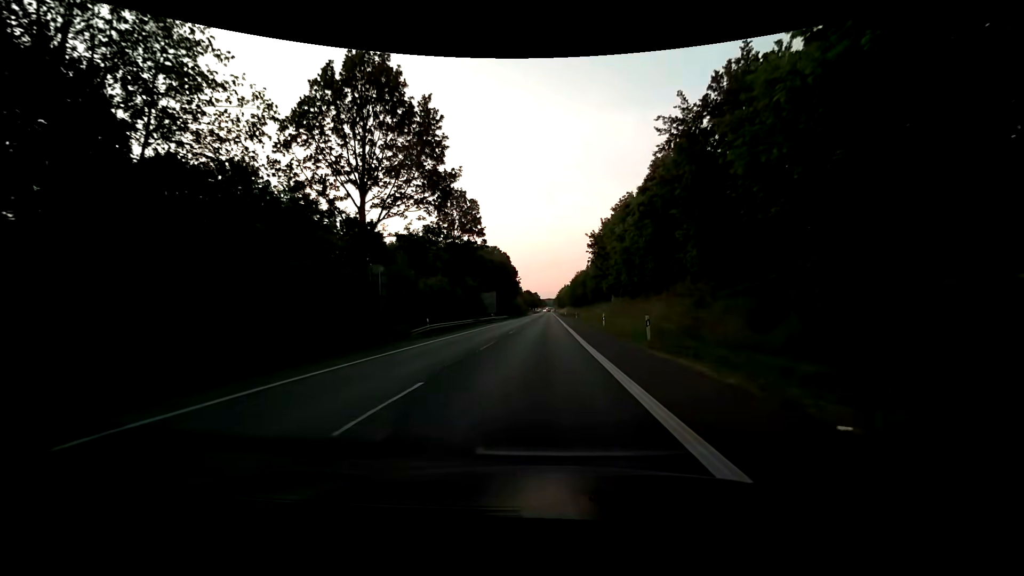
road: primary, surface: asphalt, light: Day
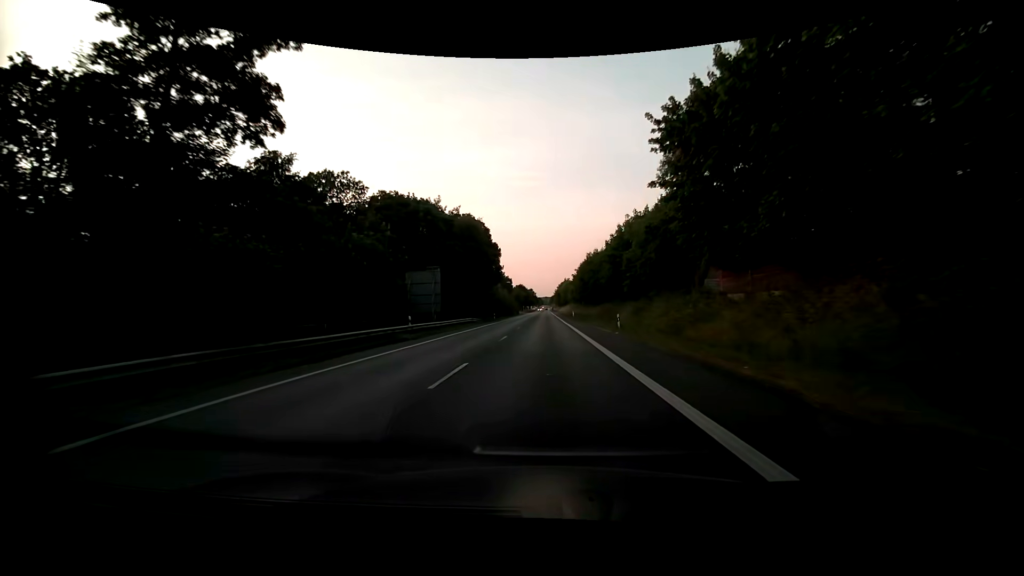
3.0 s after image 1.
(+0.1, +46.3) m; 0°
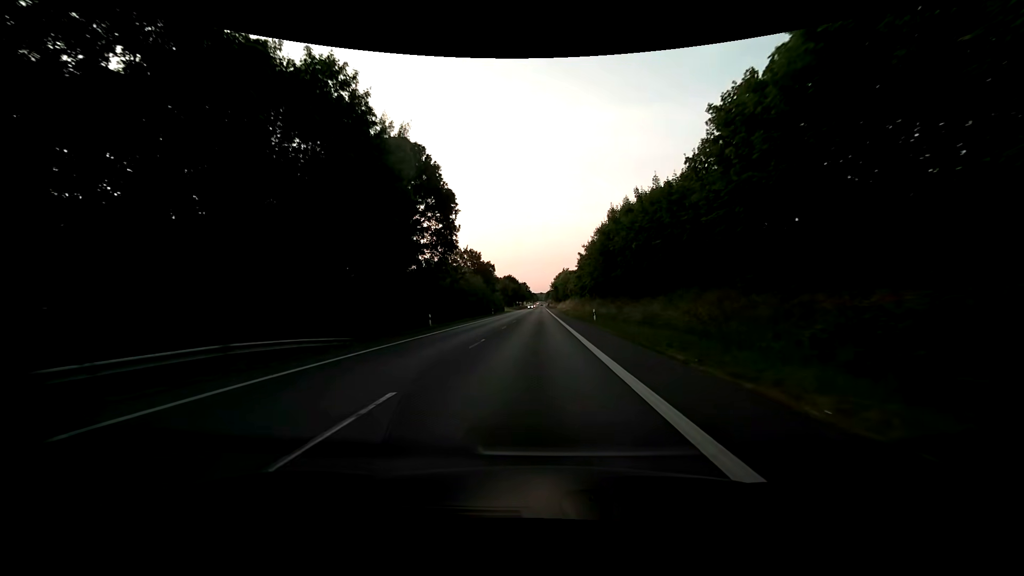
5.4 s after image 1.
(+0.5, +41.6) m; 0°
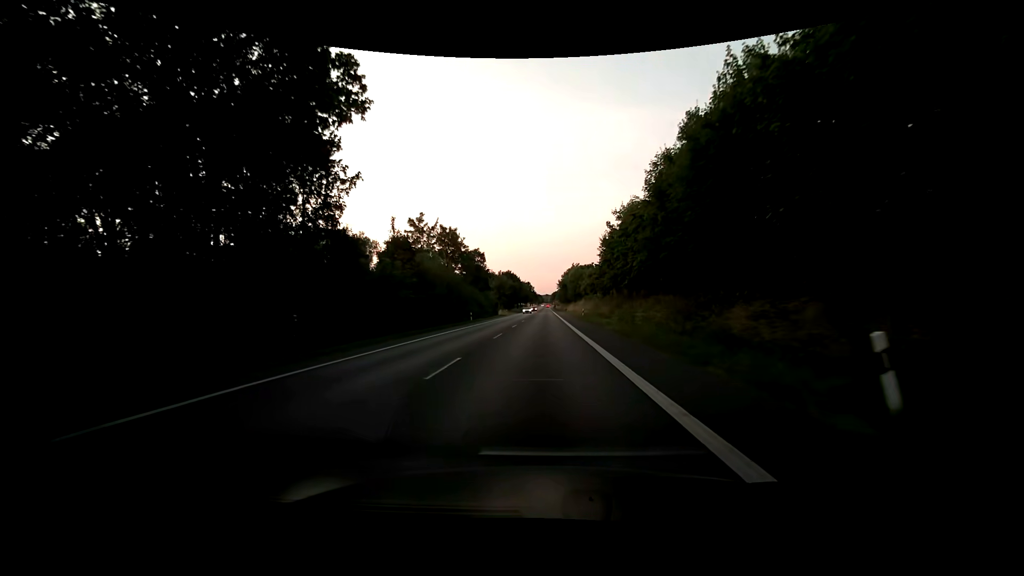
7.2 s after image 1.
(-0.2, +31.2) m; -1°
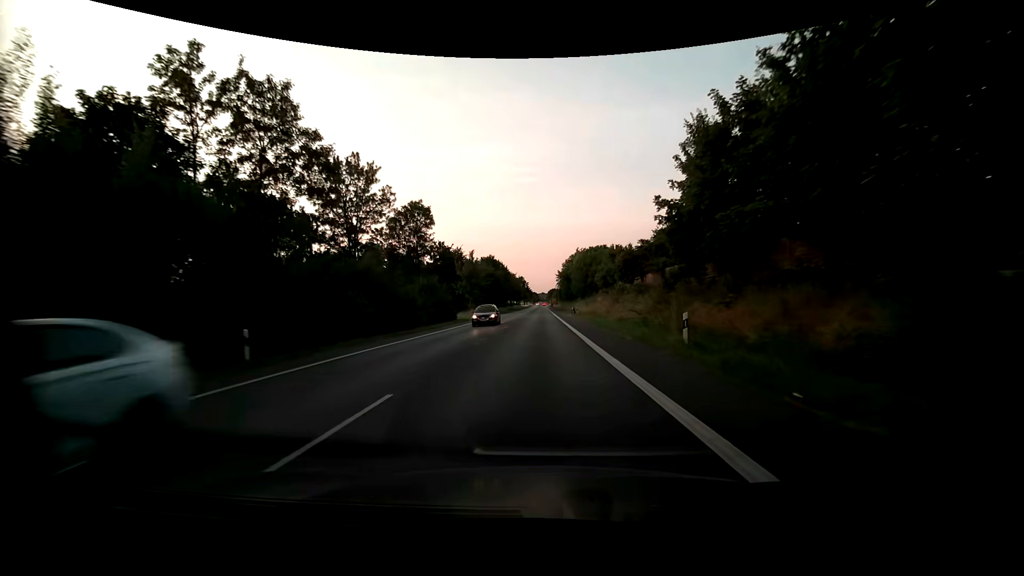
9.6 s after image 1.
(+0.4, +42.0) m; +1°
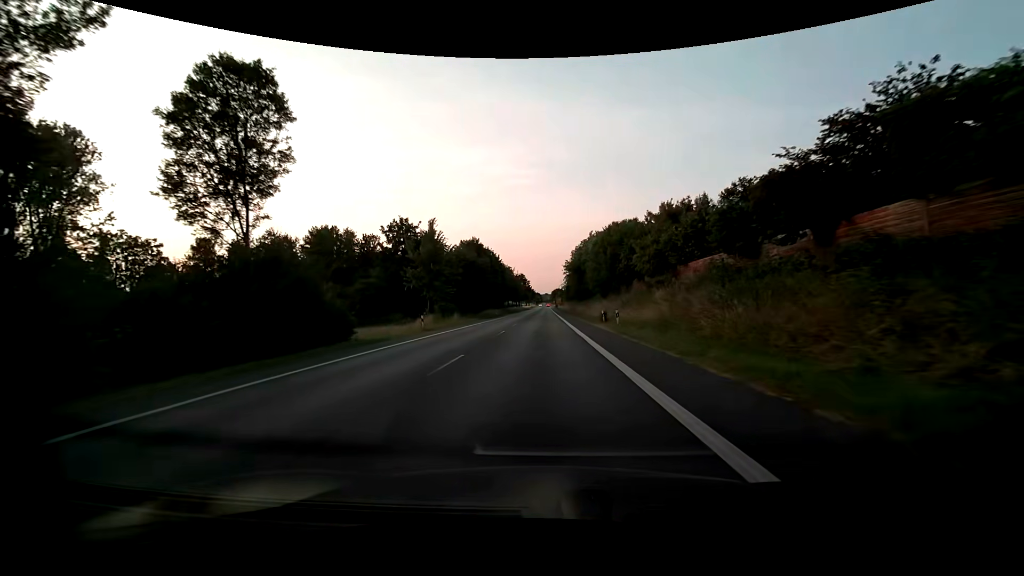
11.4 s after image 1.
(0.0, +30.8) m; 0°
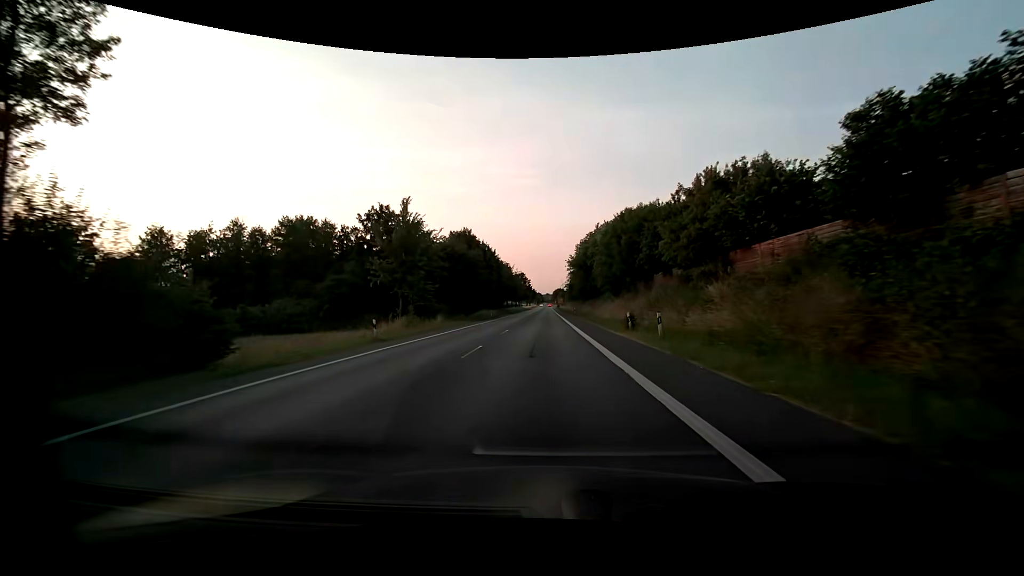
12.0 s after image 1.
(0.0, +10.1) m; 0°
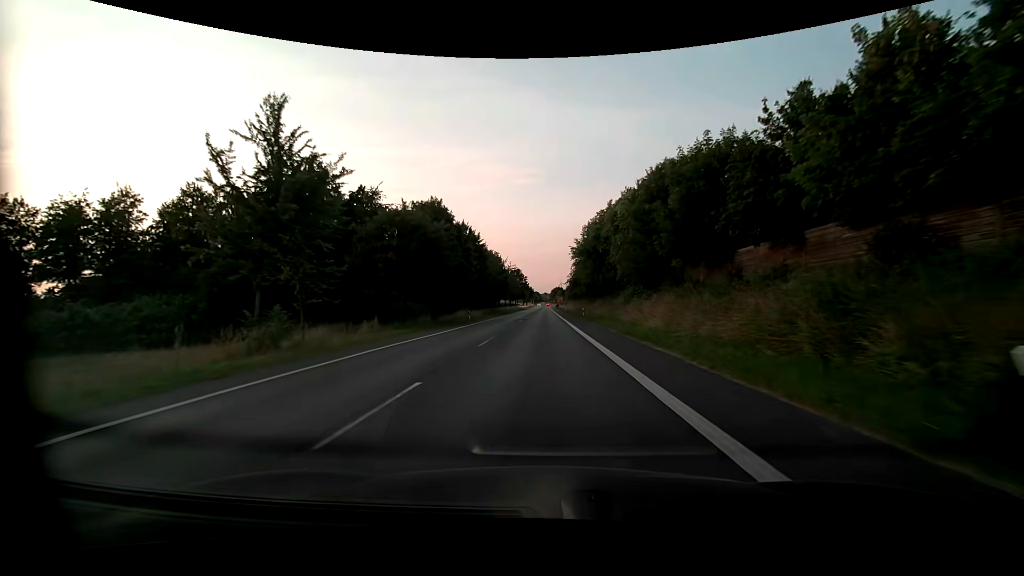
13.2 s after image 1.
(0.0, +19.8) m; 0°
(0, +10) (0, +20) (0, +30) (0, +40) (0, +50) (0, +60) (0, +70) (0, +80) (0, +90) (0, +100) m
